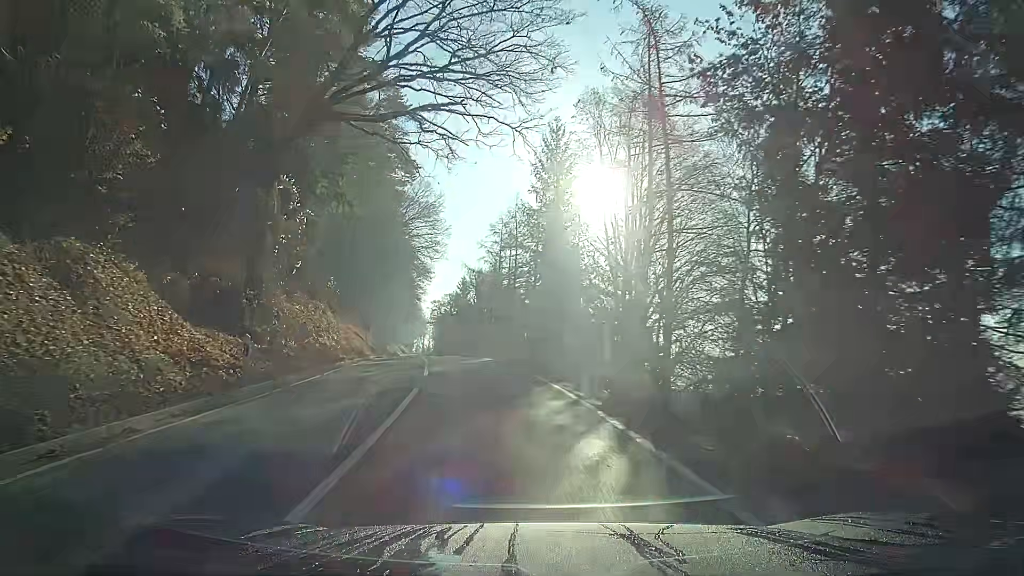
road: secondary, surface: asphalt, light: Day
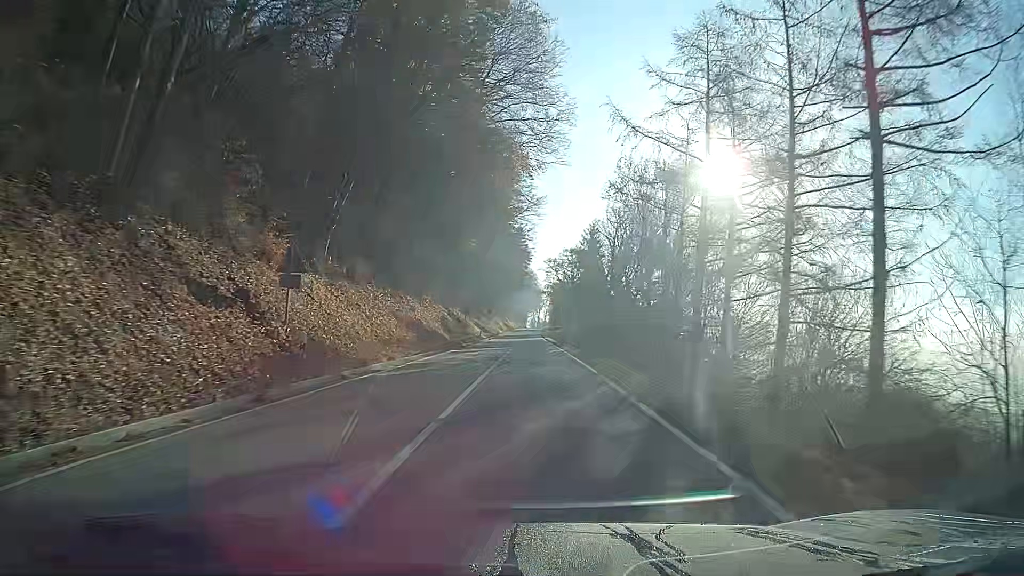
(-4.2, +40.5) m; -8°
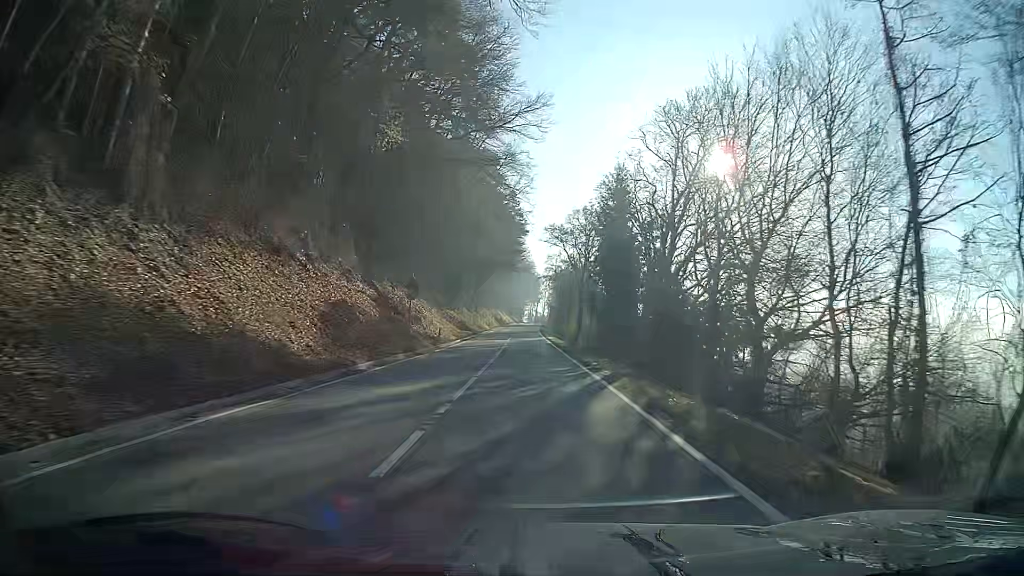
(+0.1, +28.0) m; 0°
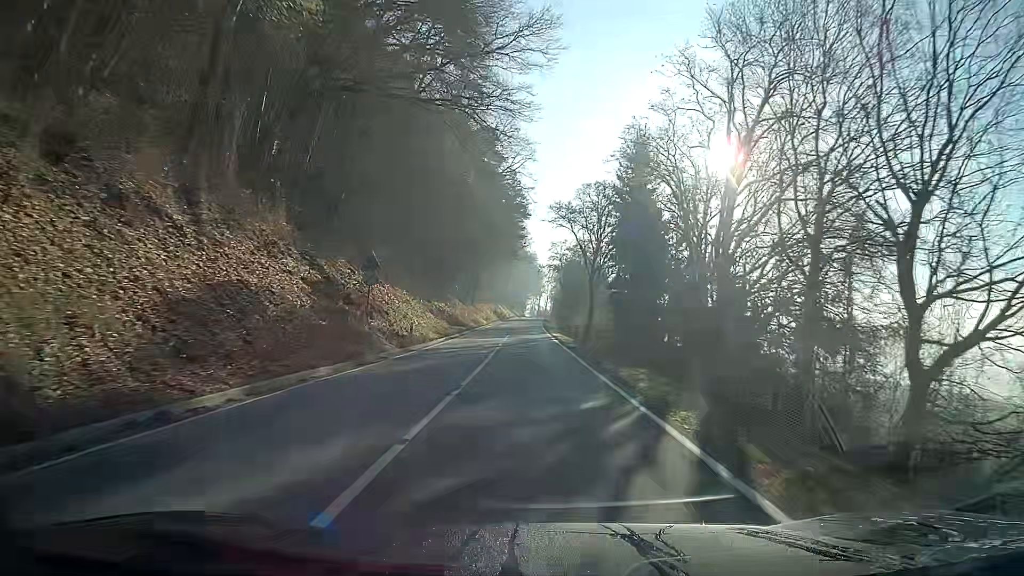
(0.0, +9.7) m; 0°
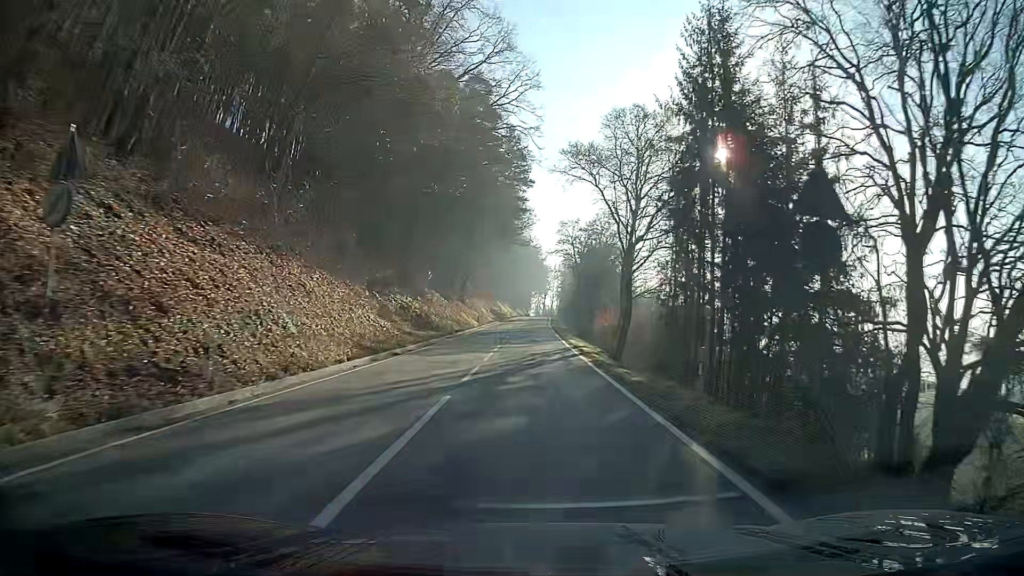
(-0.1, +19.0) m; -1°
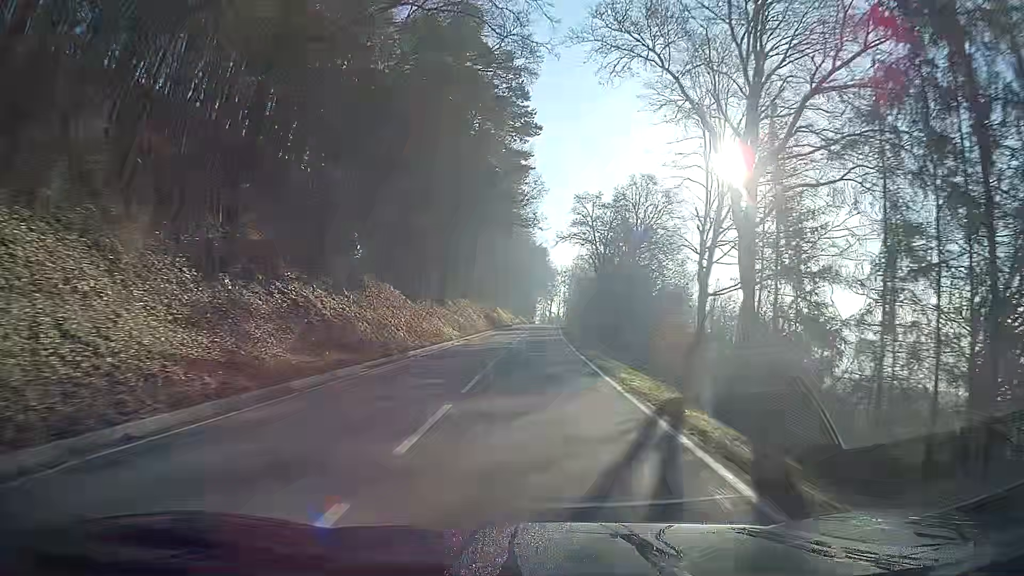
(-0.1, +19.7) m; -1°
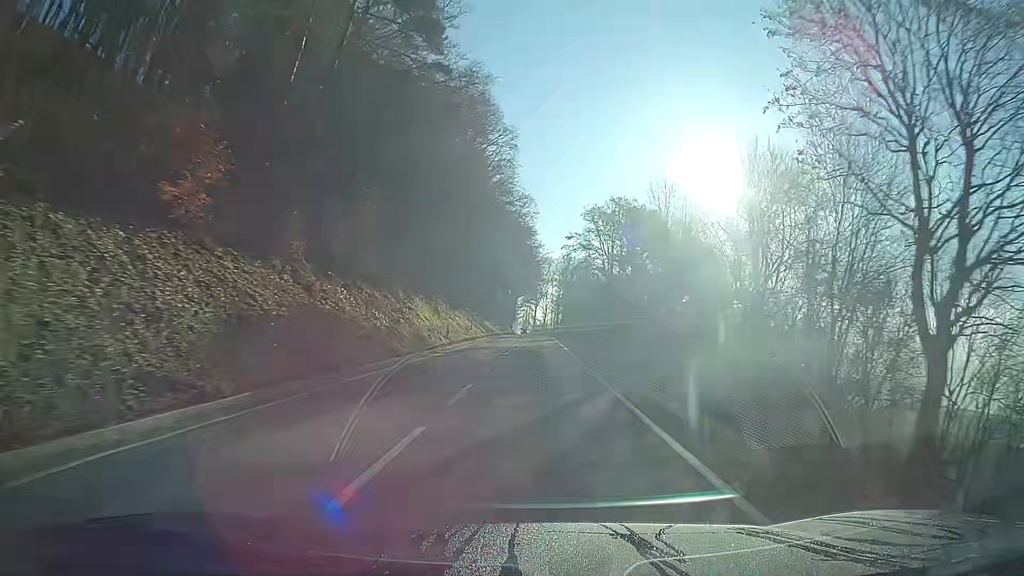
(+0.7, +57.0) m; +2°
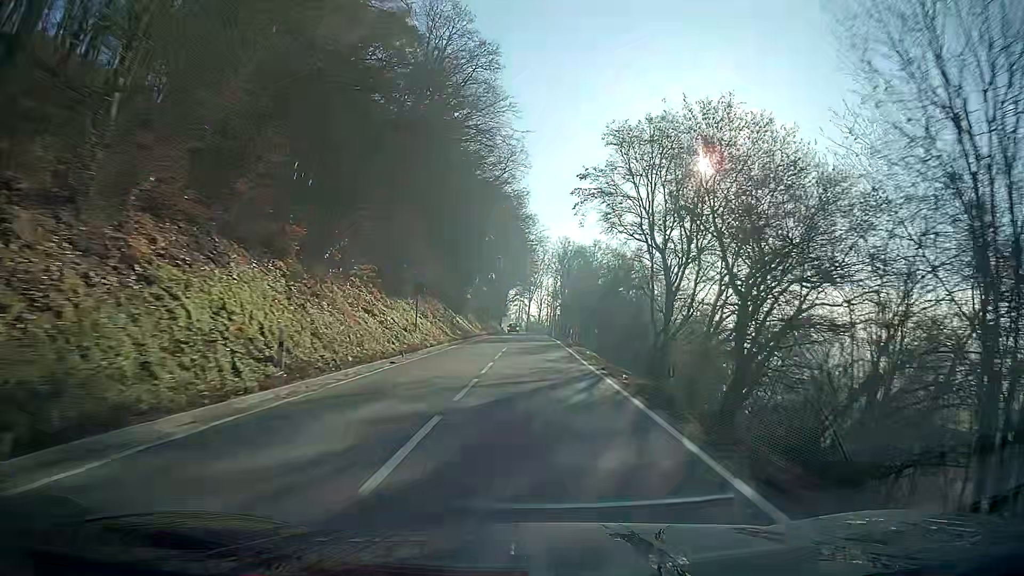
(+0.1, +24.7) m; 0°
